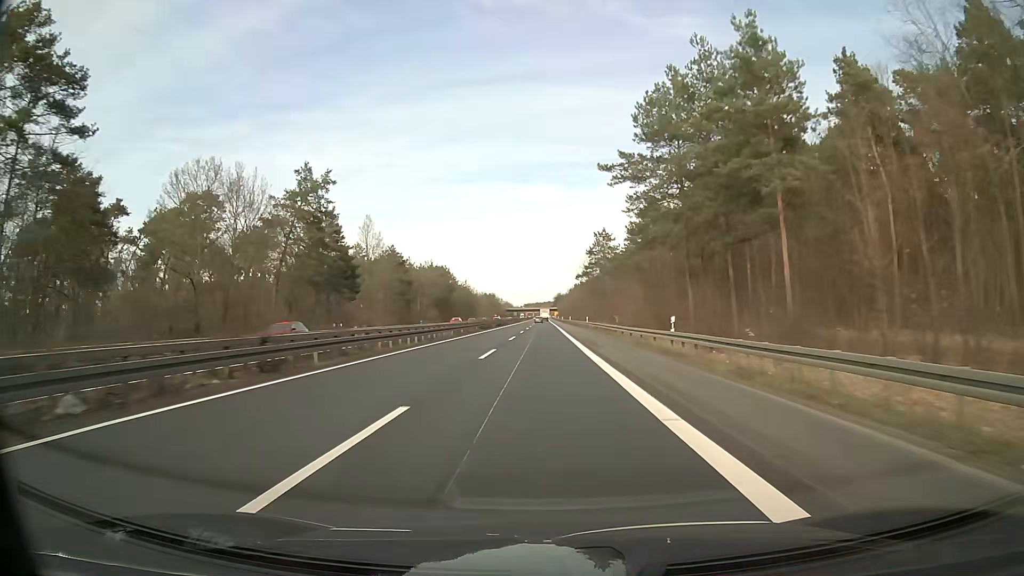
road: trunk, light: Day
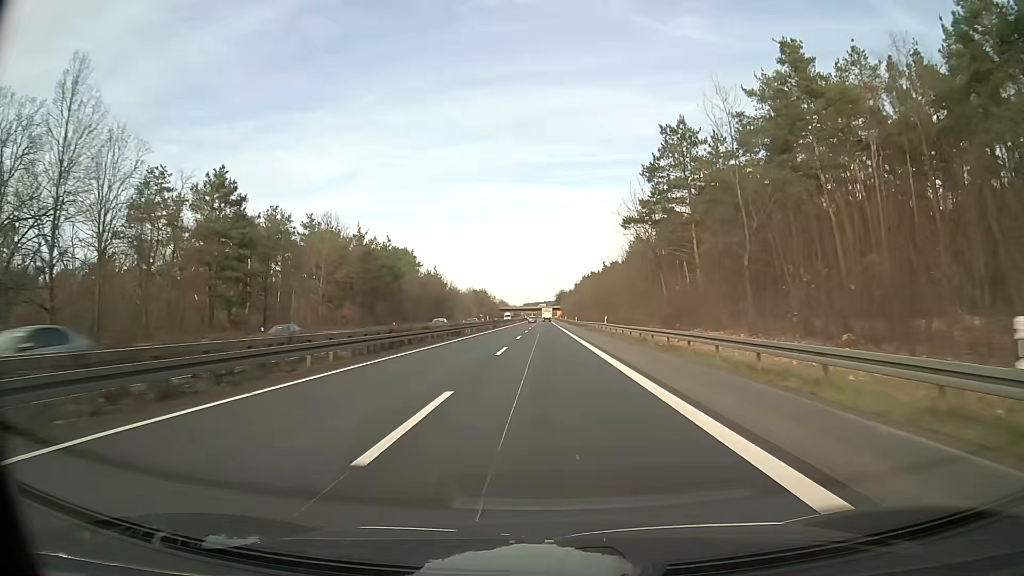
(-0.1, +69.8) m; 0°
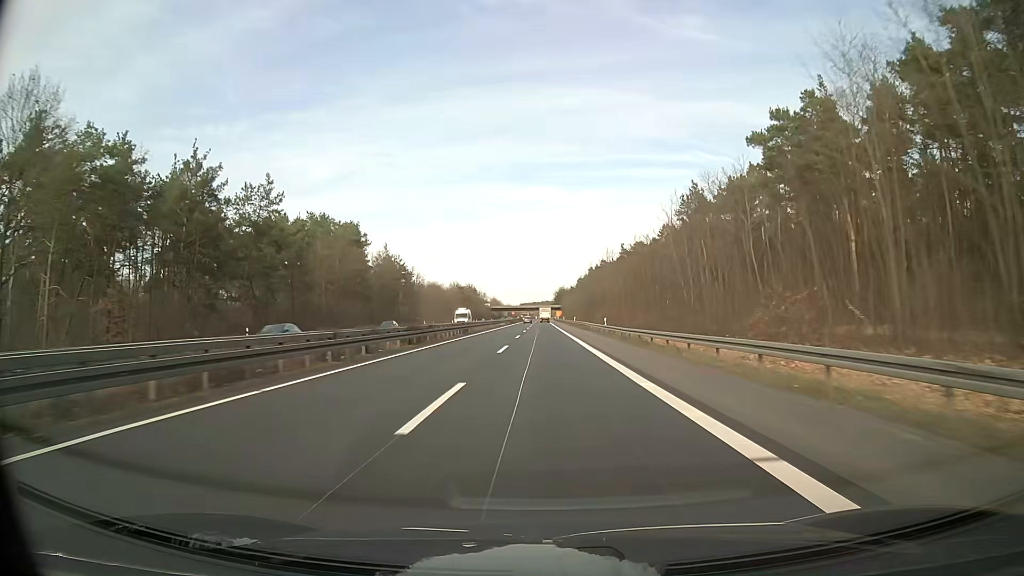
(0.0, +52.4) m; 0°
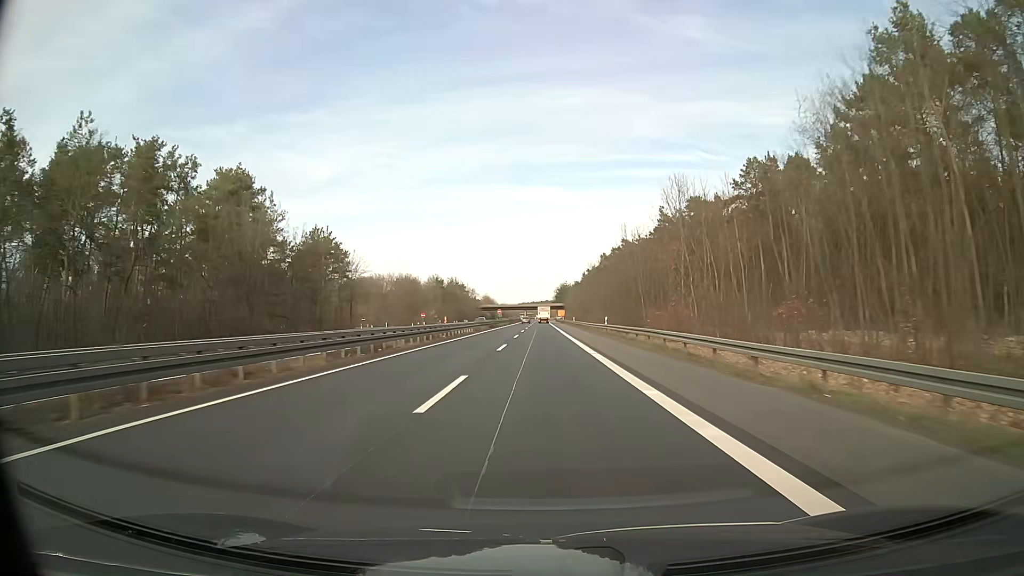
(0.0, +52.4) m; 0°
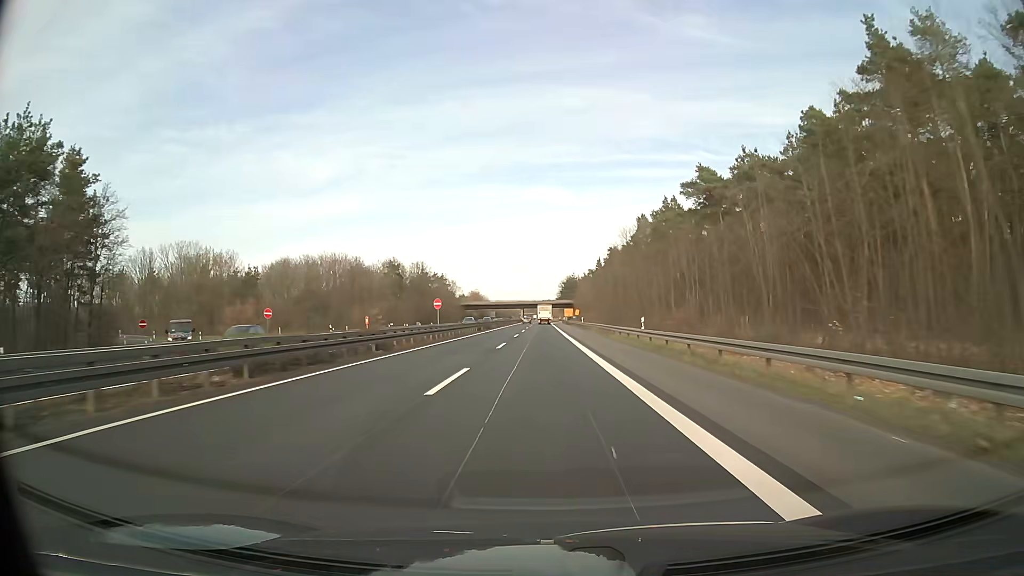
(+0.1, +69.8) m; 0°
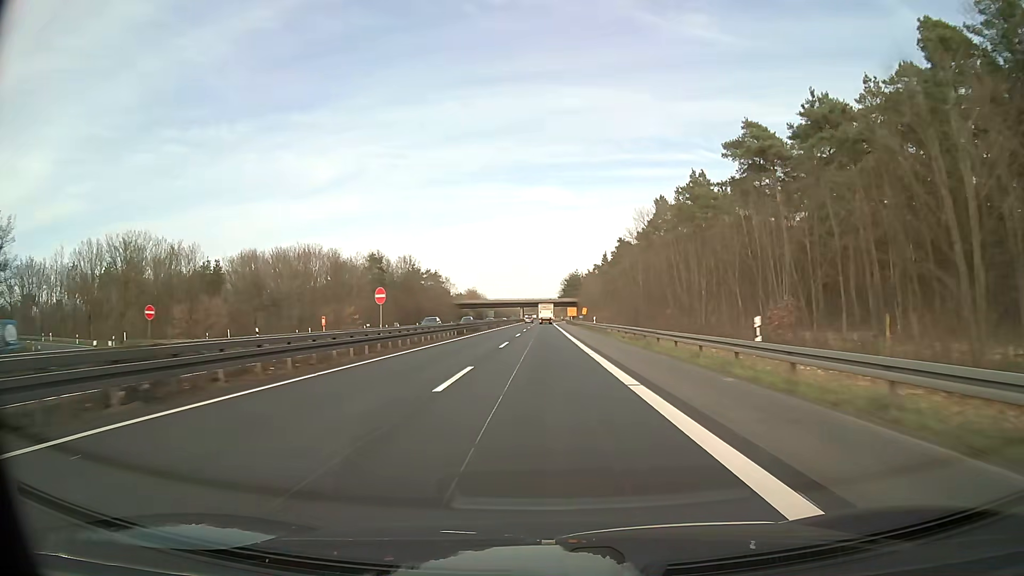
(0.0, +17.5) m; 0°
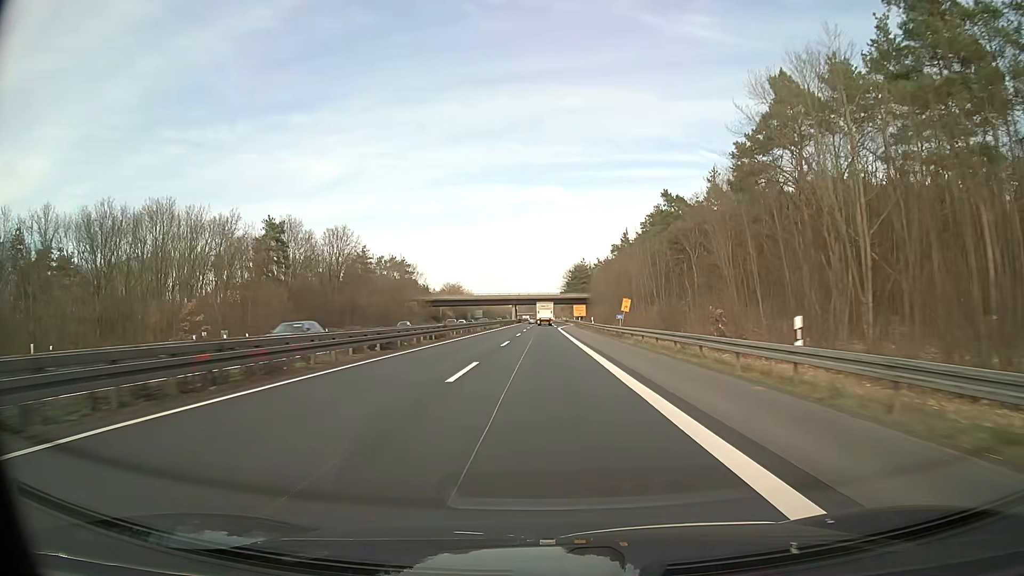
(+0.1, +52.3) m; 0°
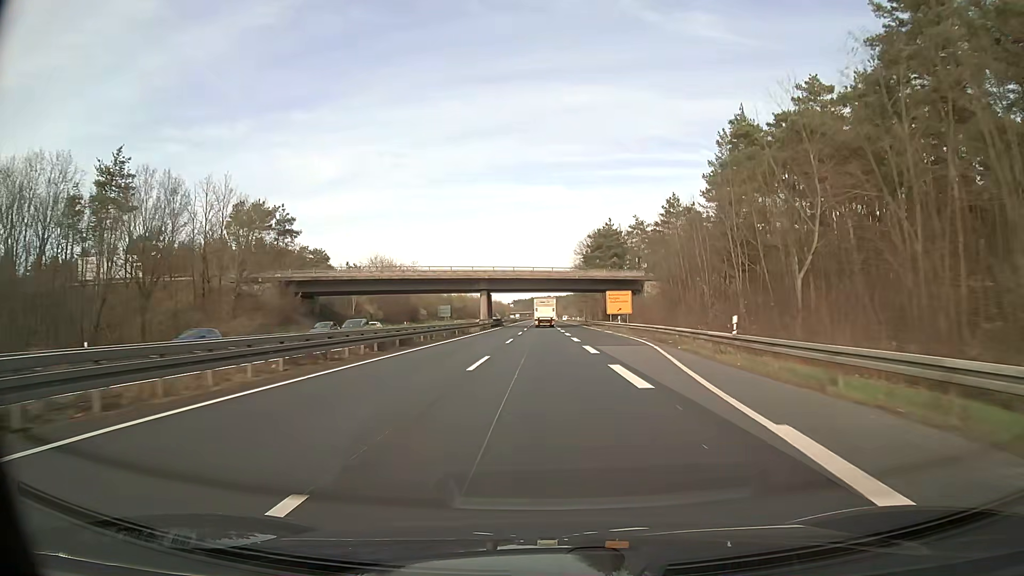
(-0.1, +87.0) m; 0°
(0, +10) (0, +20) (0, +30) (0, +40) (0, +50) (0, +60) (0, +70) (0, +80) (0, +90) (0, +100) m
